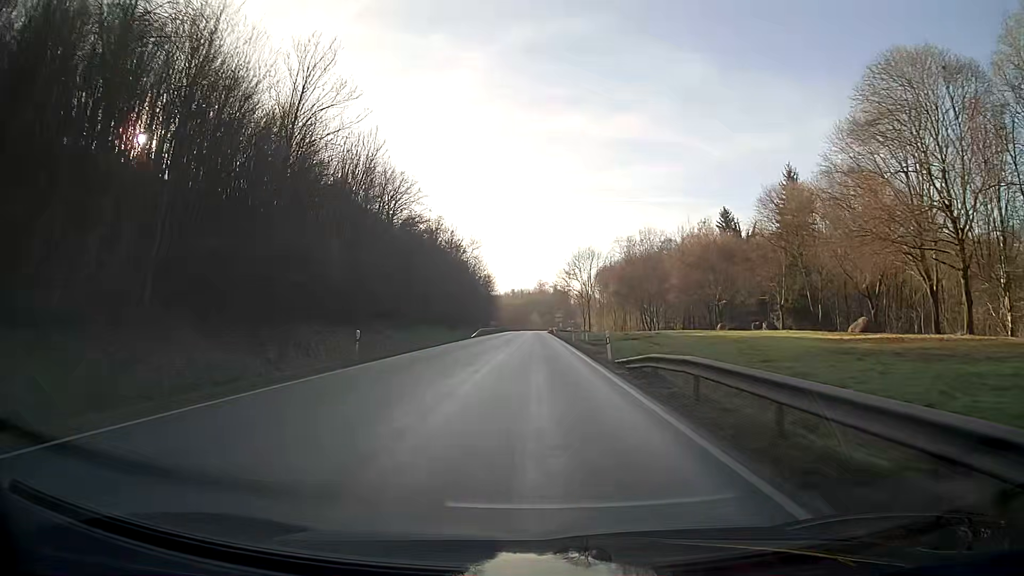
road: primary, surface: asphalt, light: Day
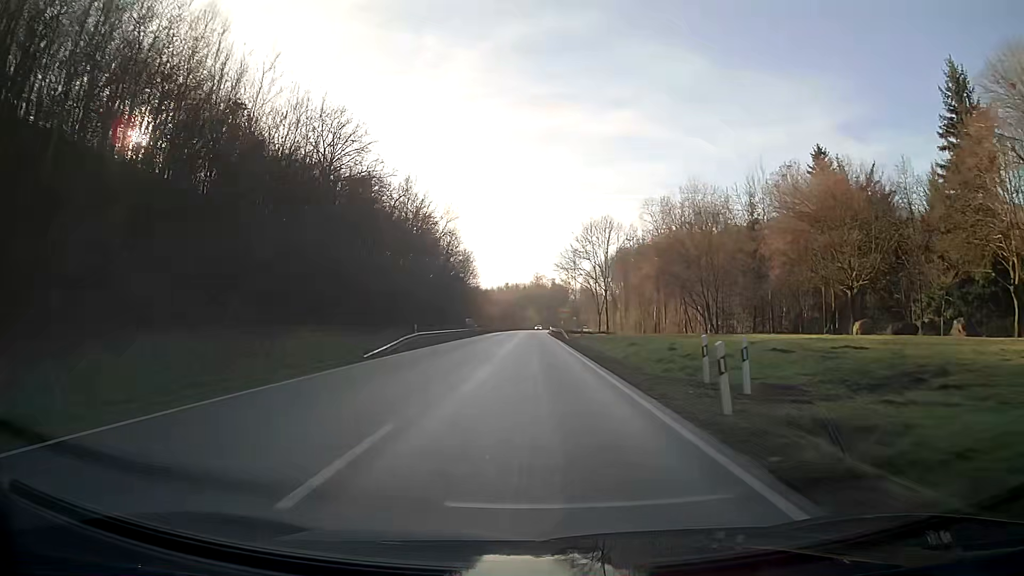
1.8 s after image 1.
(+0.1, +40.5) m; 0°
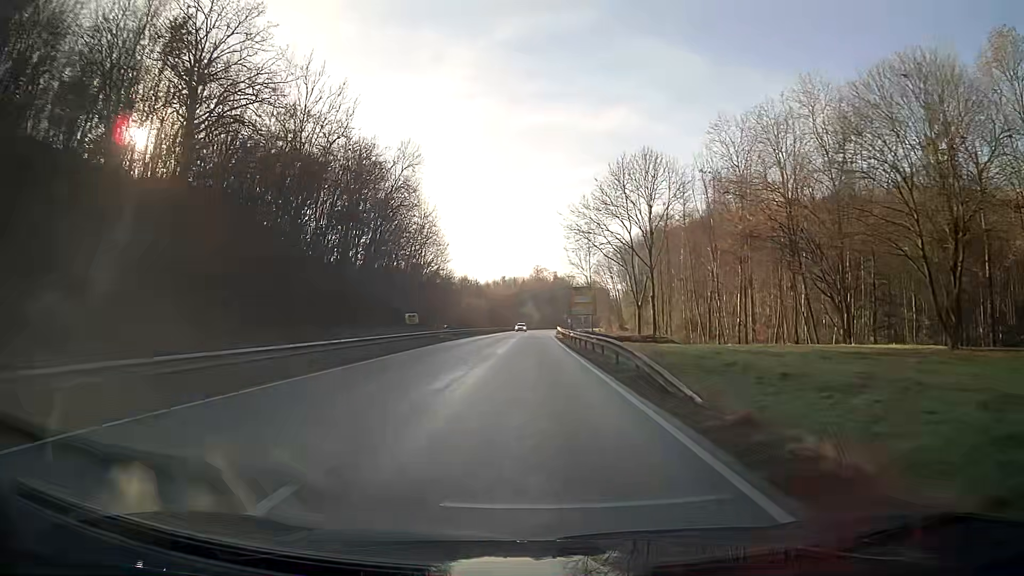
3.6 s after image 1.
(0.0, +39.9) m; 0°
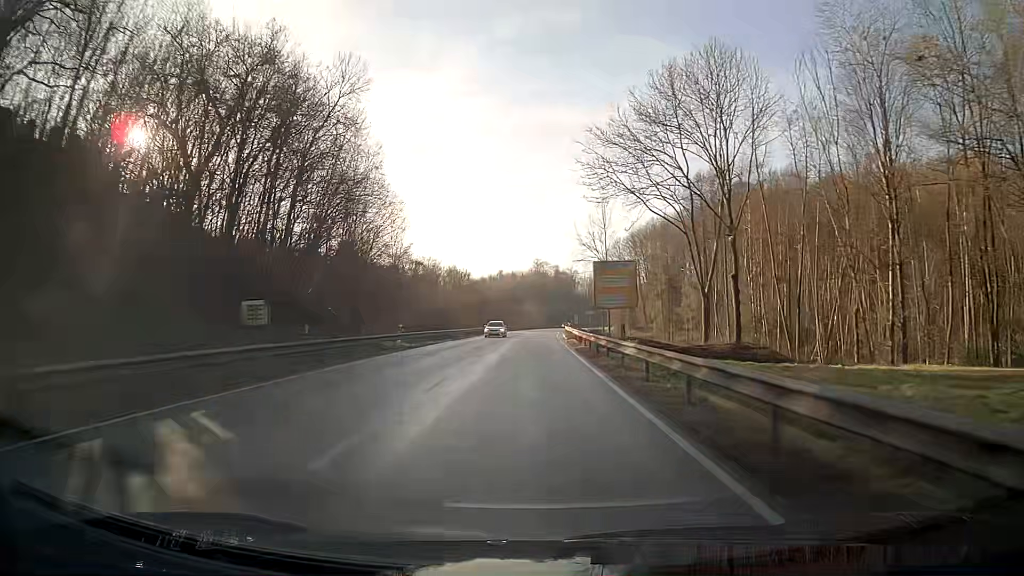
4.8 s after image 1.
(0.0, +26.0) m; 0°
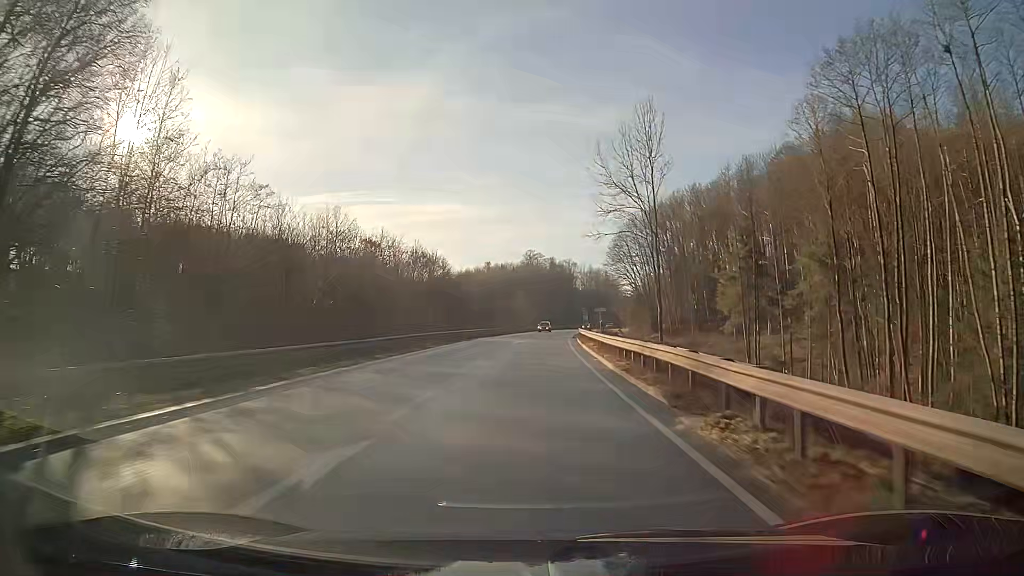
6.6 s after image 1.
(+0.2, +38.8) m; +1°
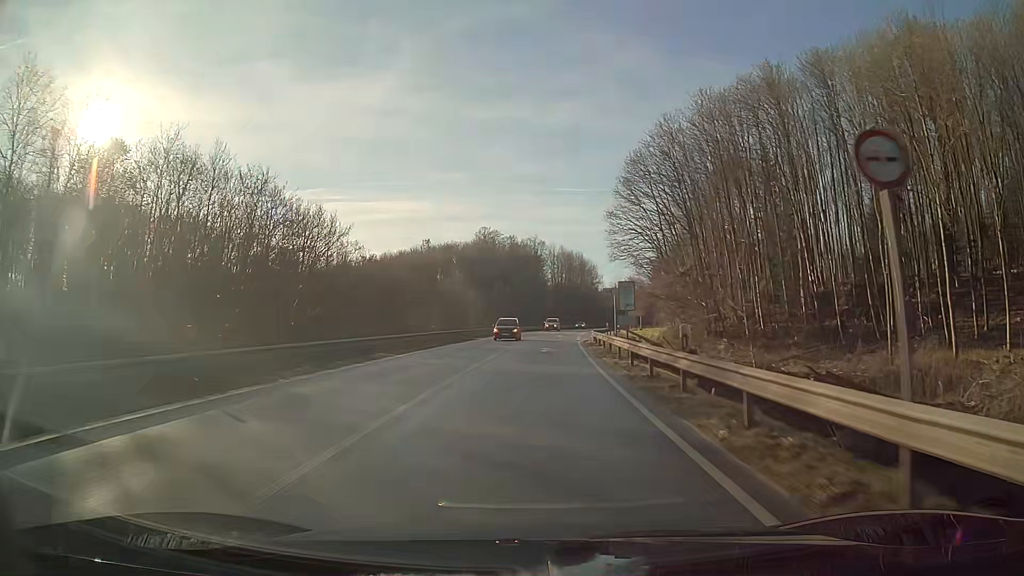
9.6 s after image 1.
(+1.8, +64.6) m; +3°
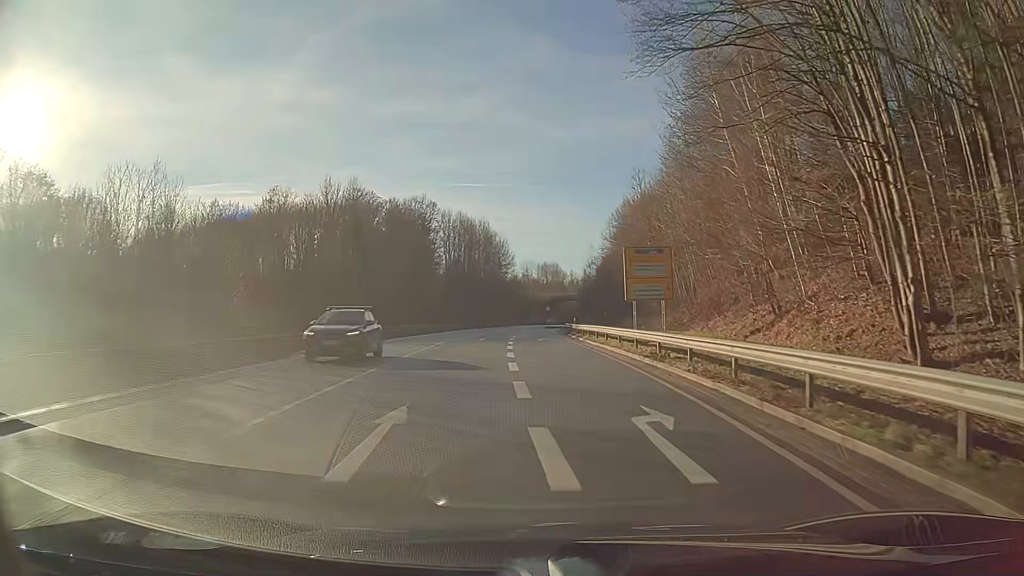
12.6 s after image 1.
(+3.4, +59.6) m; +8°
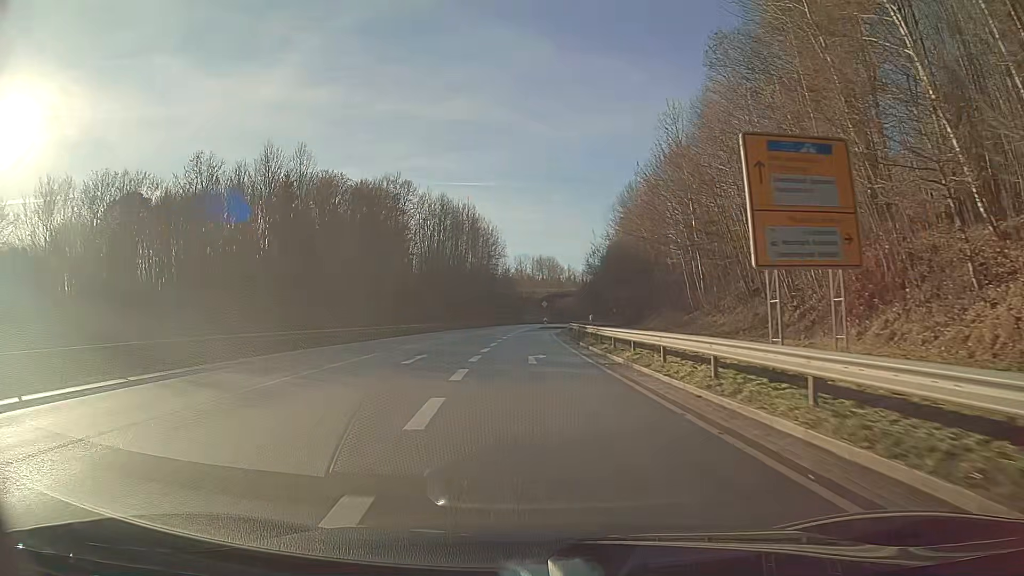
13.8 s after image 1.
(+0.3, +21.3) m; +1°
